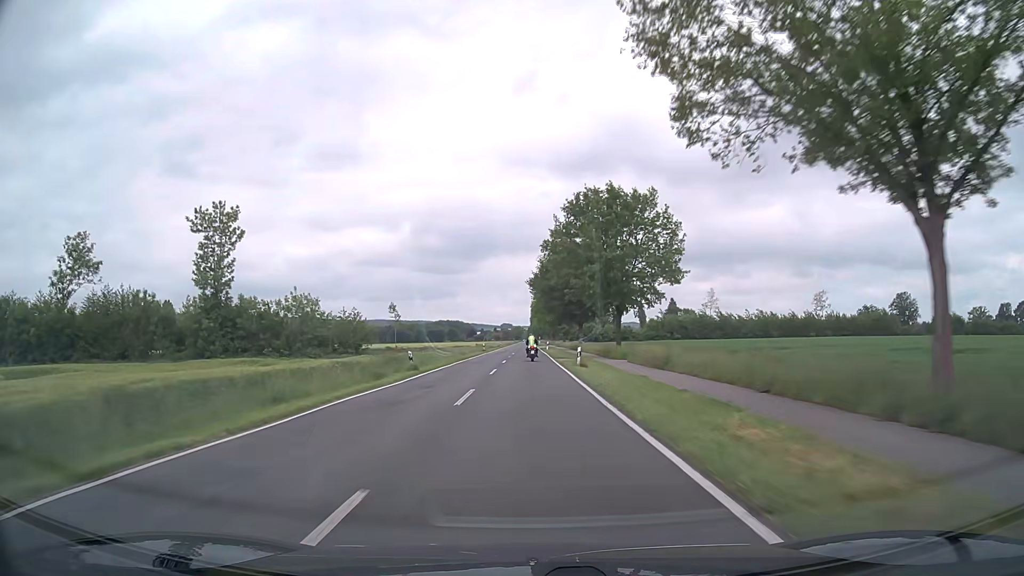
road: secondary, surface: asphalt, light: Day
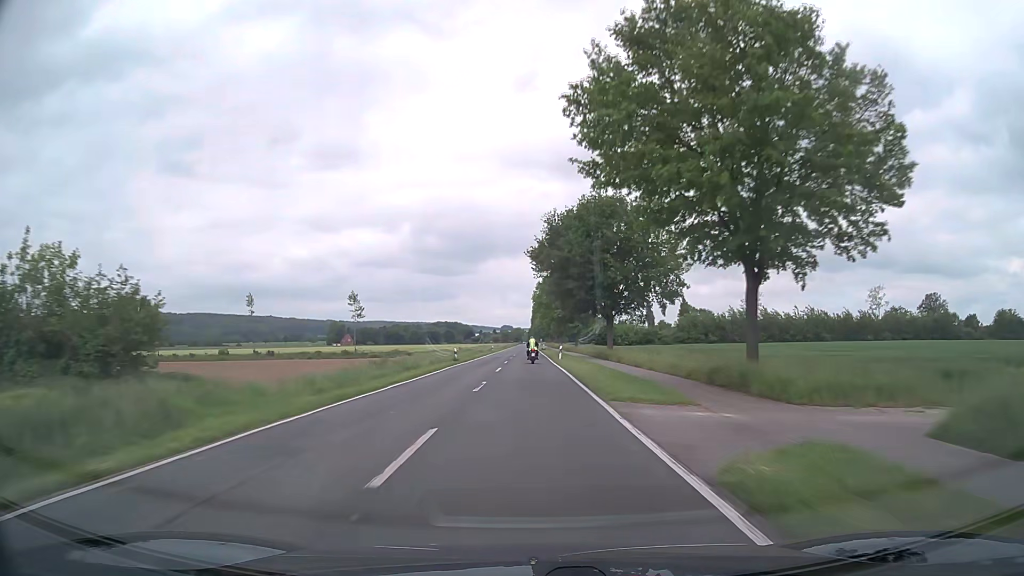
(-0.1, +31.6) m; 0°
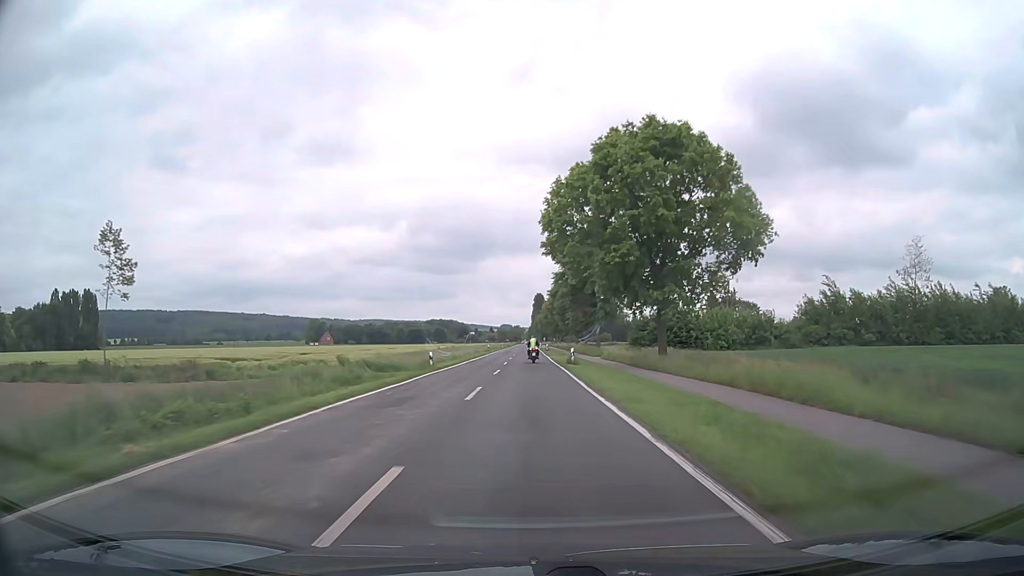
(-0.2, +63.1) m; 0°
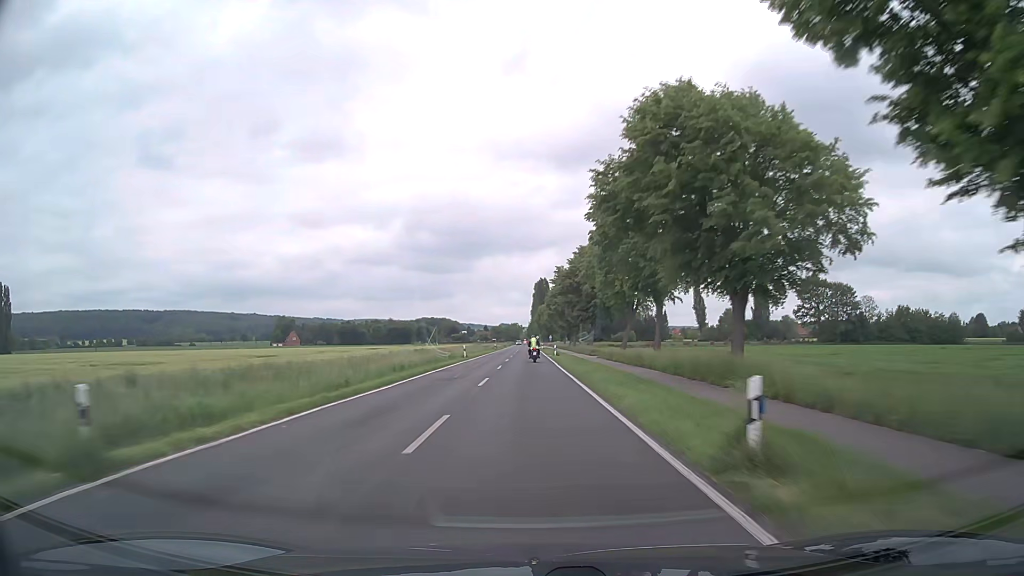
(+0.3, +79.0) m; 0°
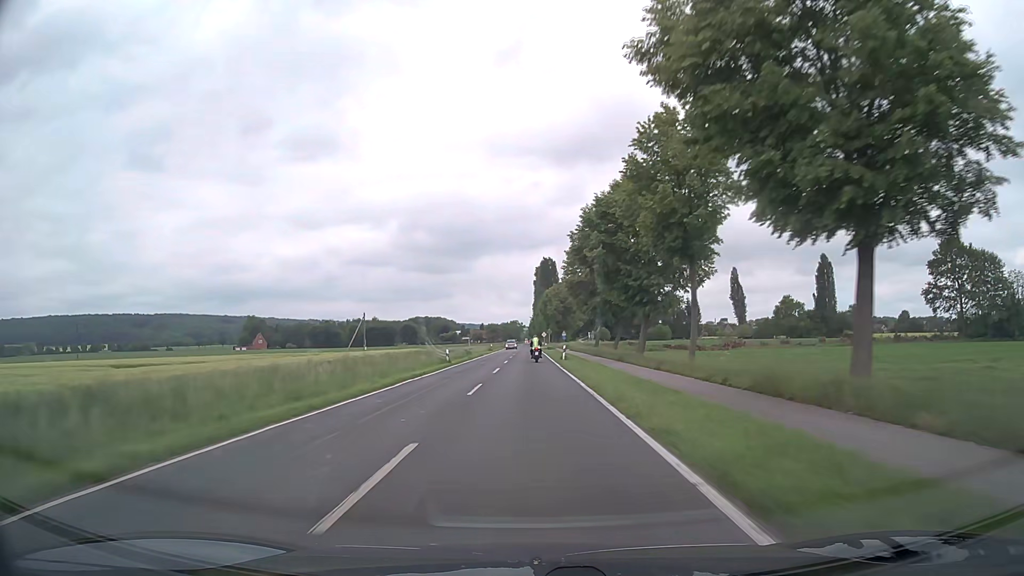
(0.0, +63.3) m; 0°
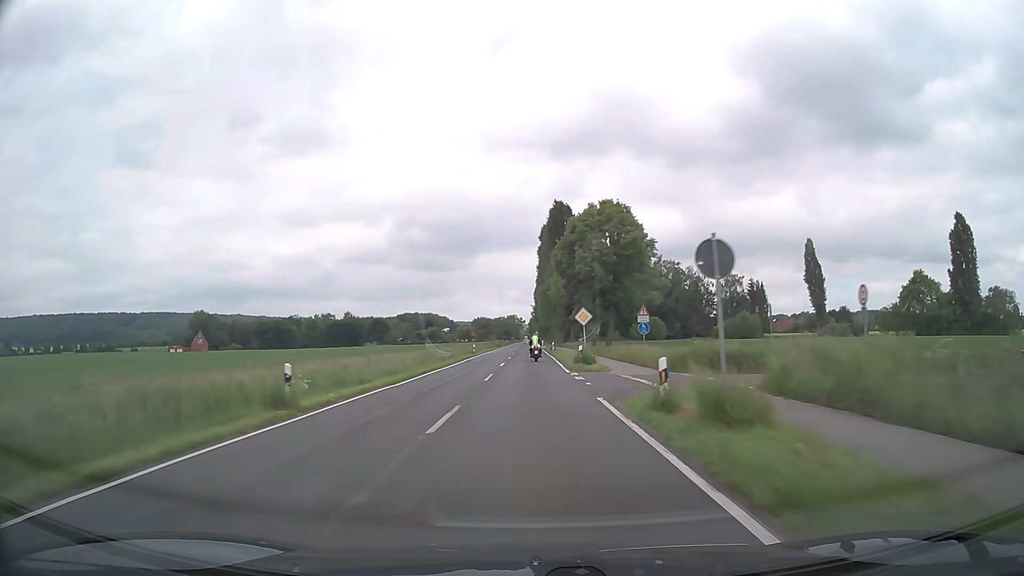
(-0.2, +79.1) m; 0°
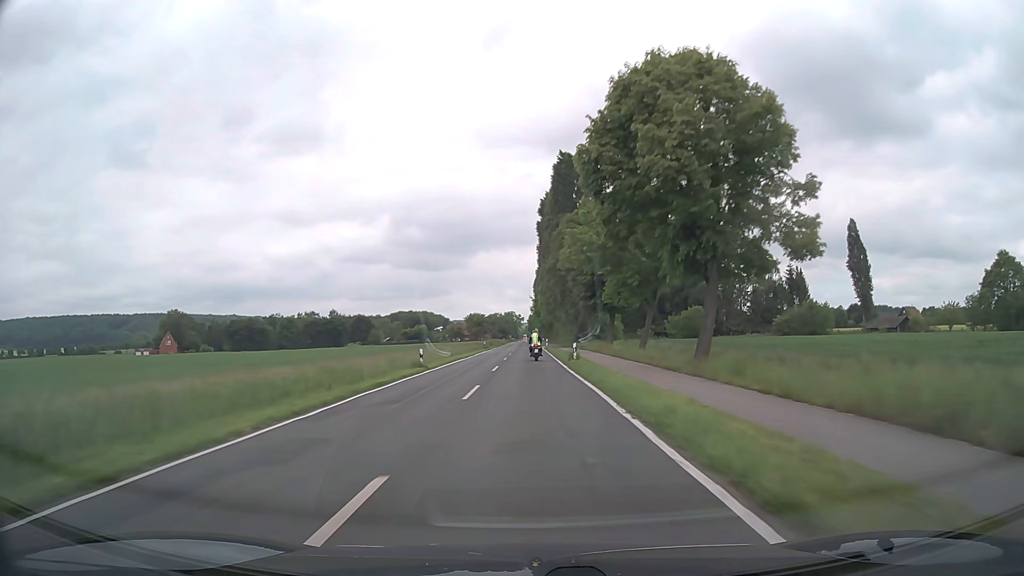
(+0.1, +30.9) m; 0°
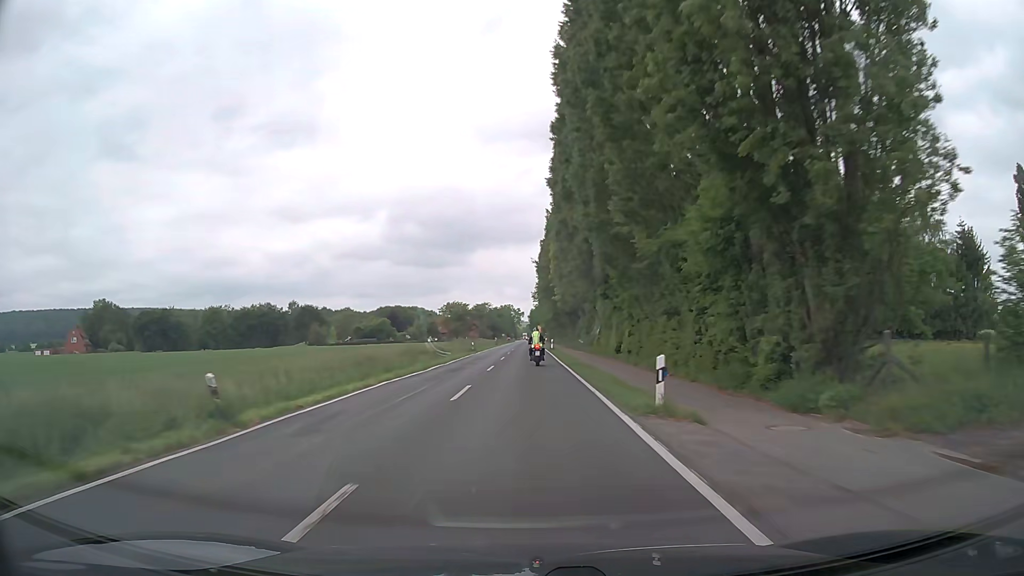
(0.0, +72.2) m; 0°
(0, +10) (0, +20) (0, +30) (0, +40) (0, +50) (0, +60) (0, +70) (0, +80) (0, +90) (0, +100) m
